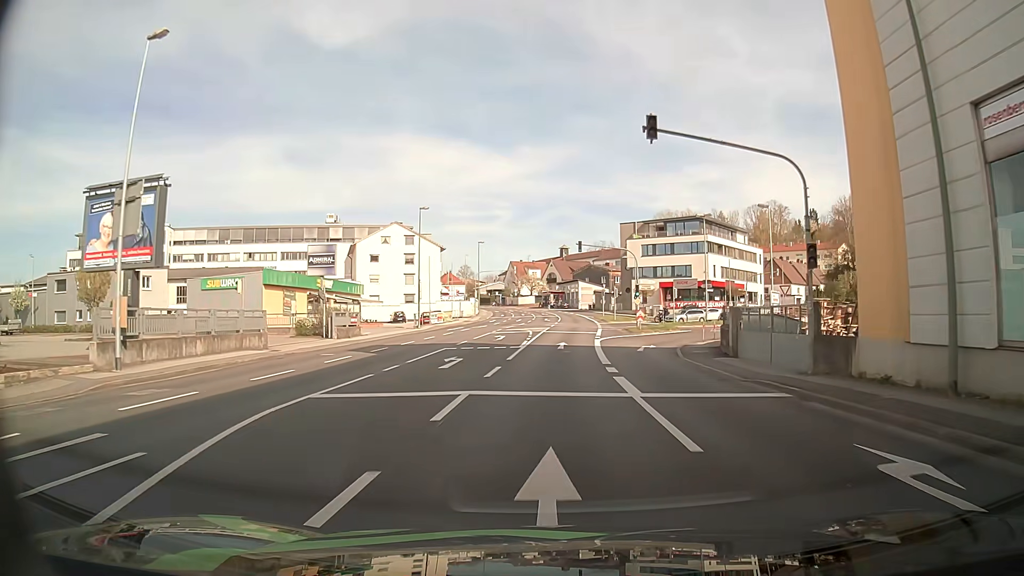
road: tertiary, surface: asphalt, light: Day
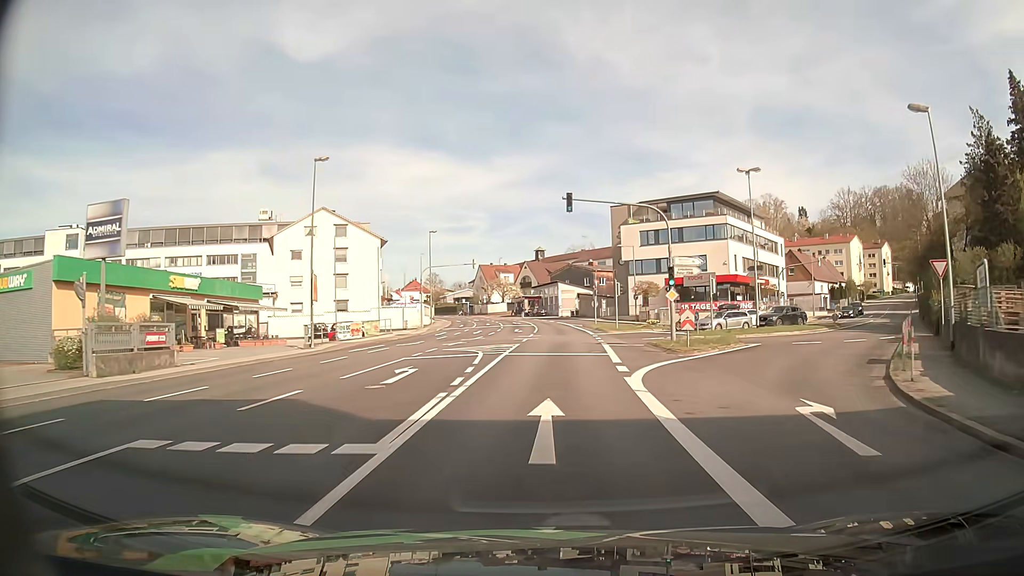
(+0.3, +22.0) m; +2°
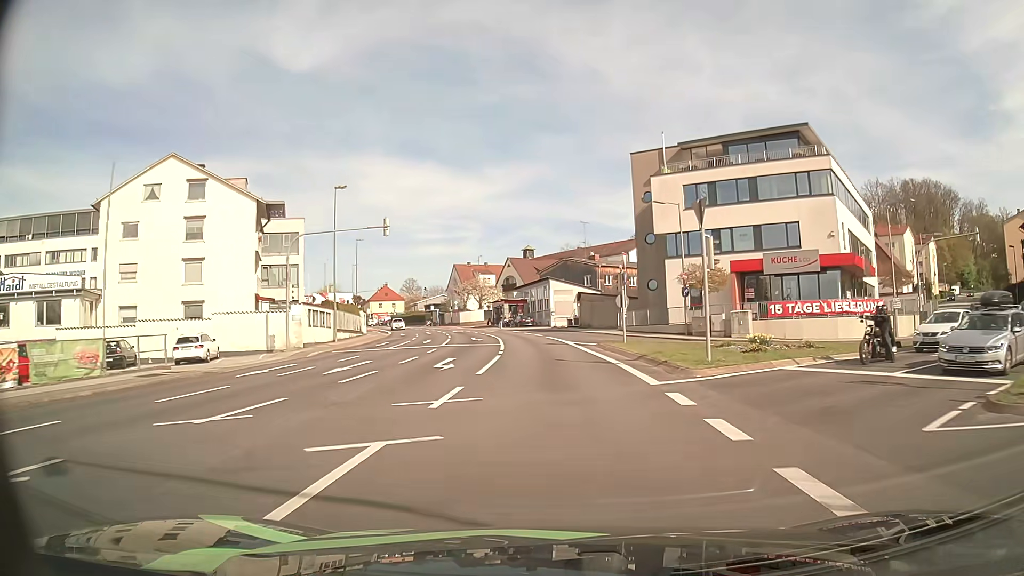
(+0.5, +30.4) m; +1°
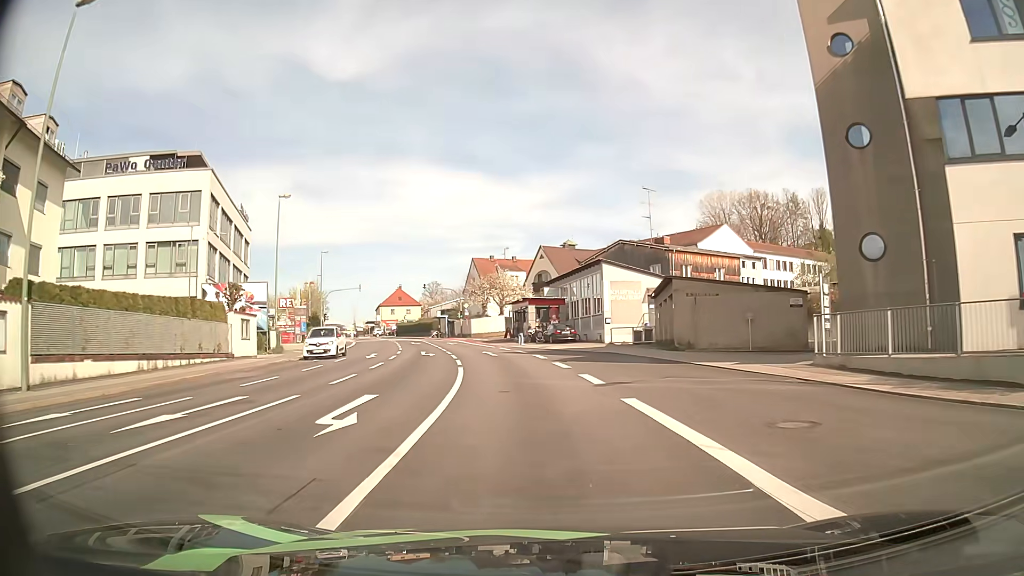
(-0.7, +31.0) m; -3°
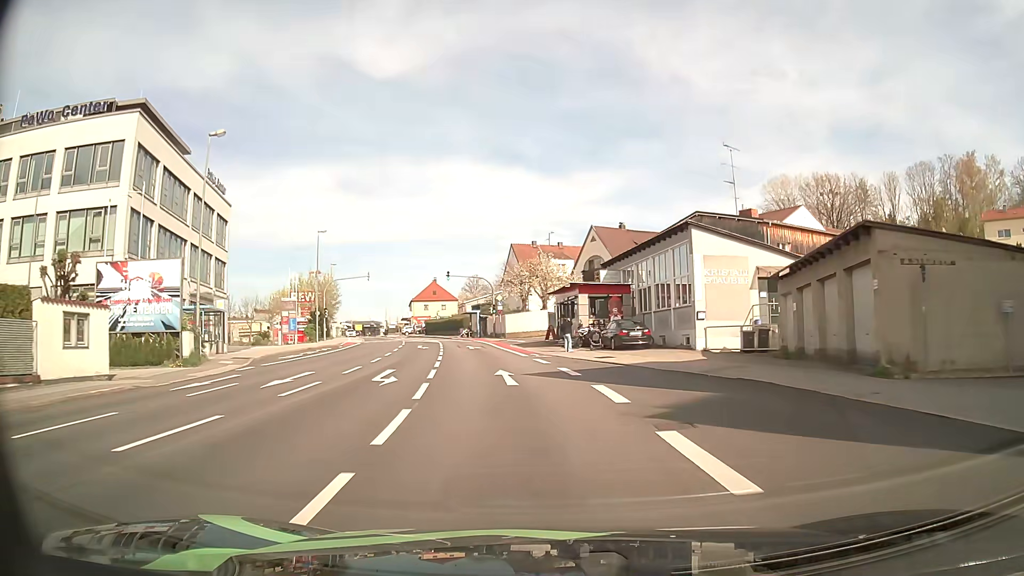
(-0.5, +15.7) m; -4°
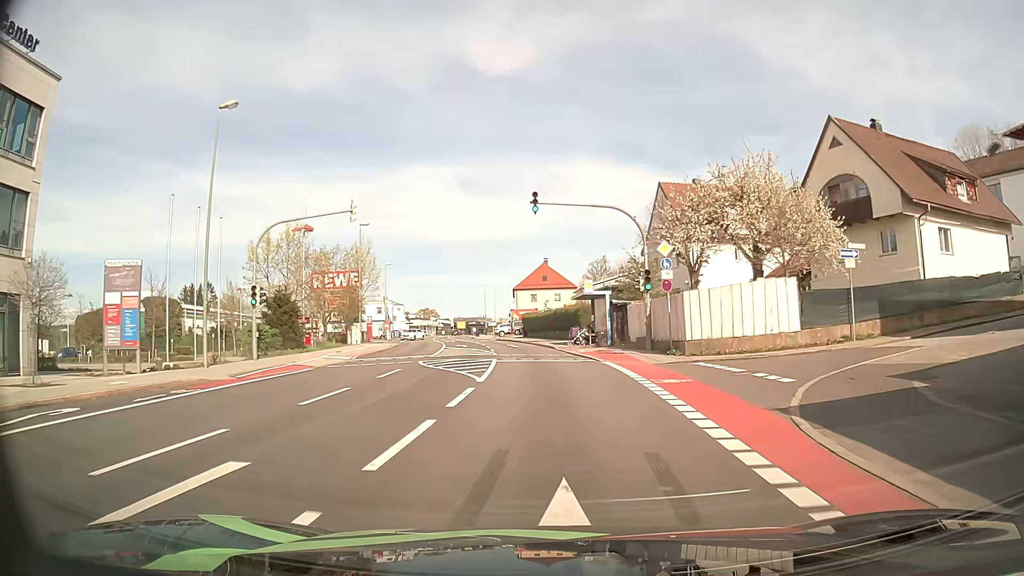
(-3.9, +37.8) m; -11°
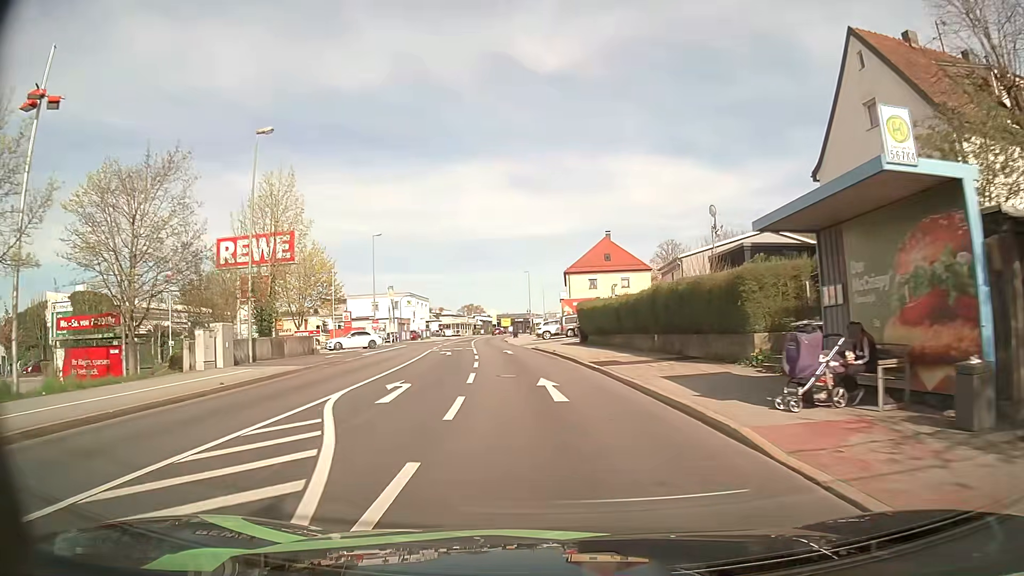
(-1.0, +30.1) m; -4°
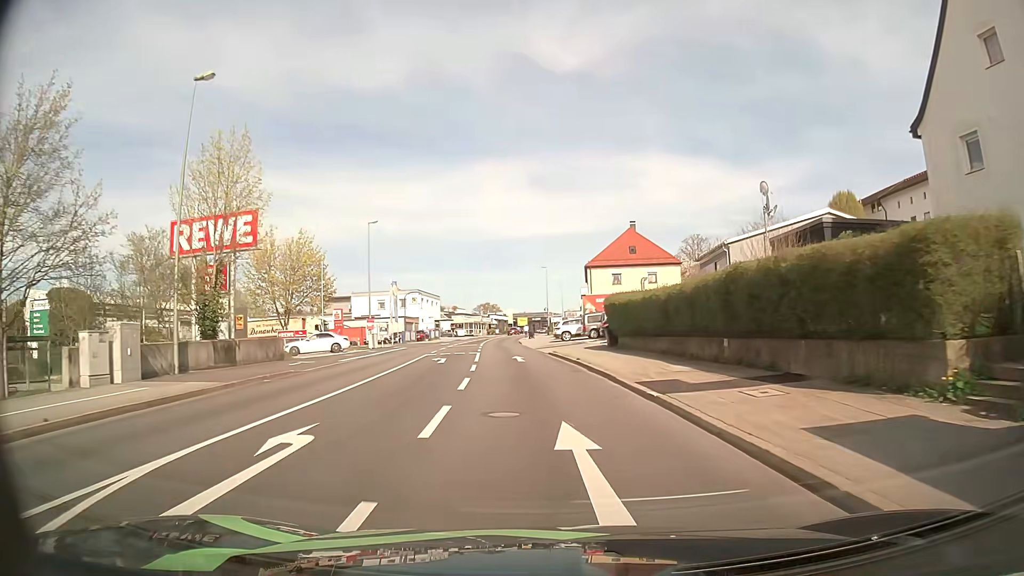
(-0.1, +7.6) m; -1°
(0, +10) (-1, +20) (-2, +30) (-3, +40) (-4, +50) (-5, +60) (-5, +70) (-6, +80) (-6, +90) (-6, +100) m
